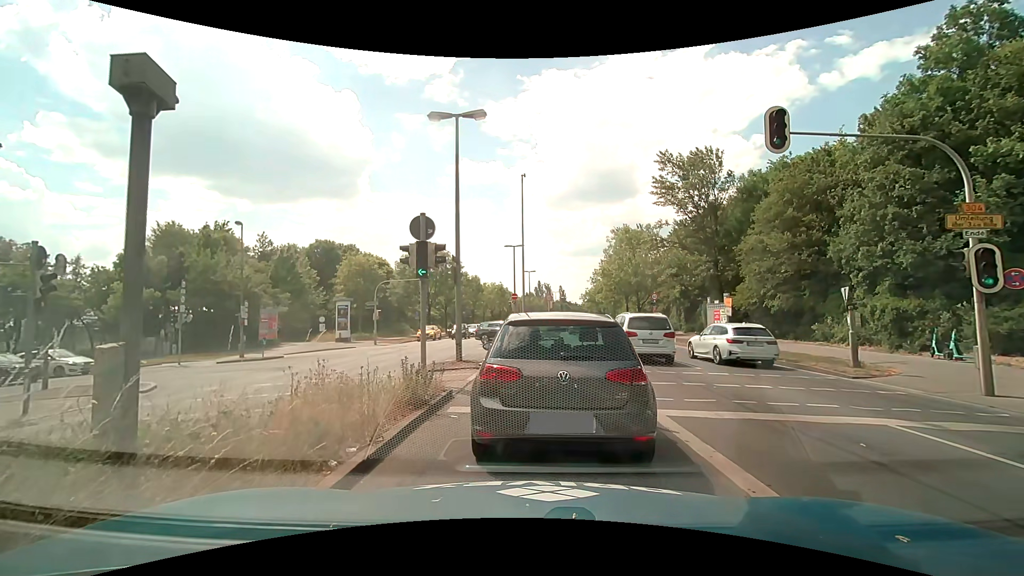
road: primary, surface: asphalt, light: Day
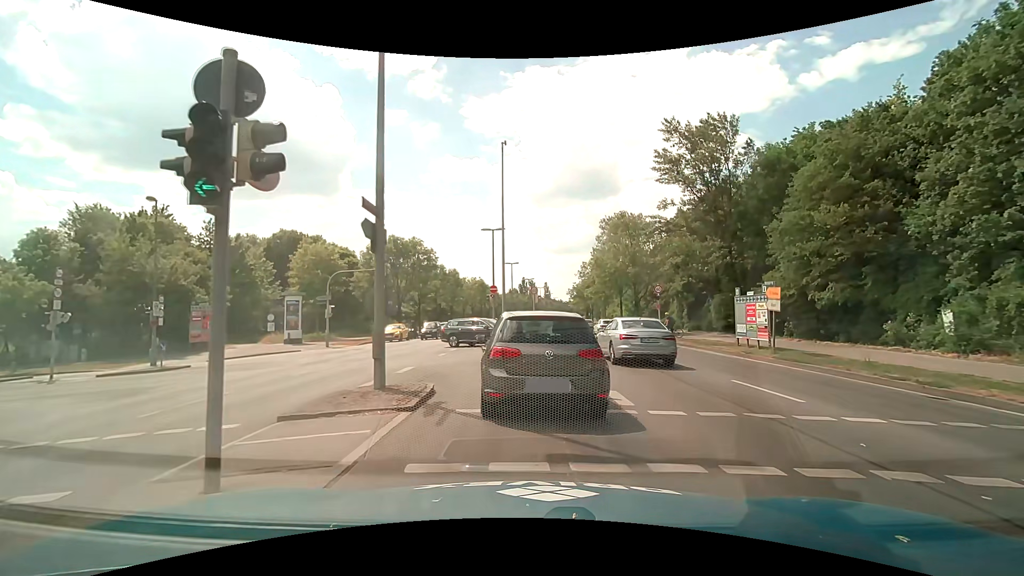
(0.0, +7.1) m; 0°
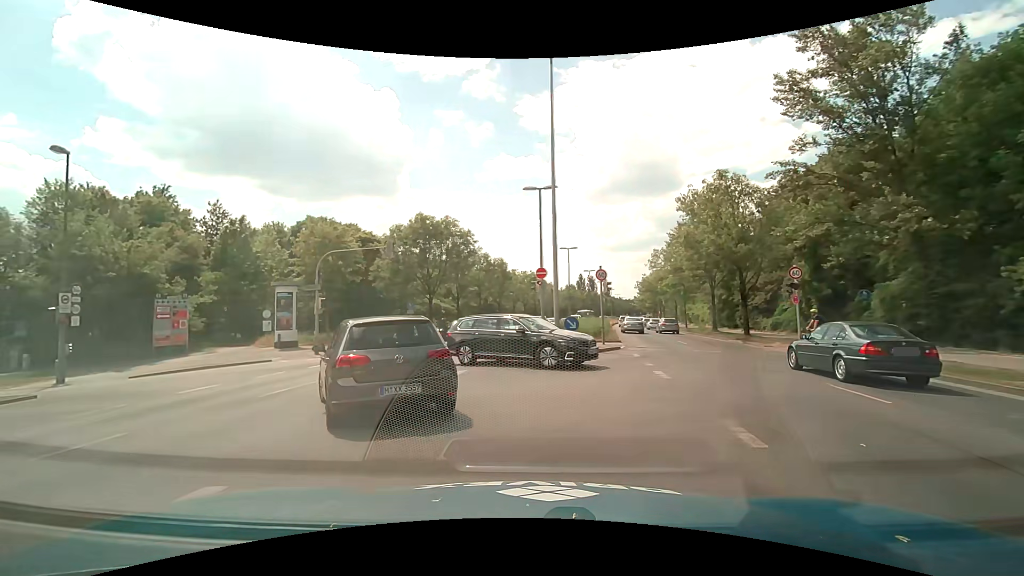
(0.0, +11.5) m; -5°
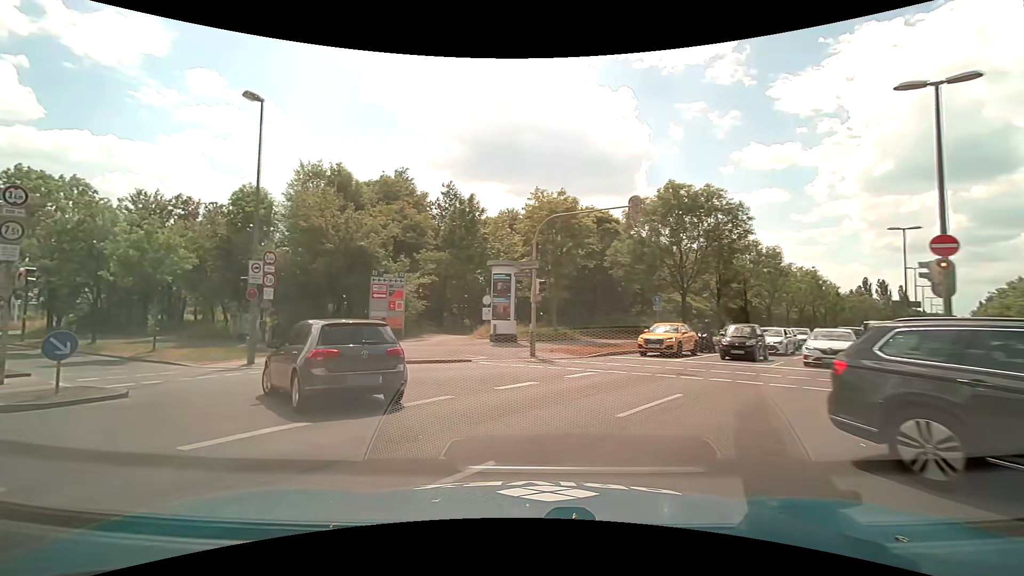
(-2.1, +9.4) m; -26°
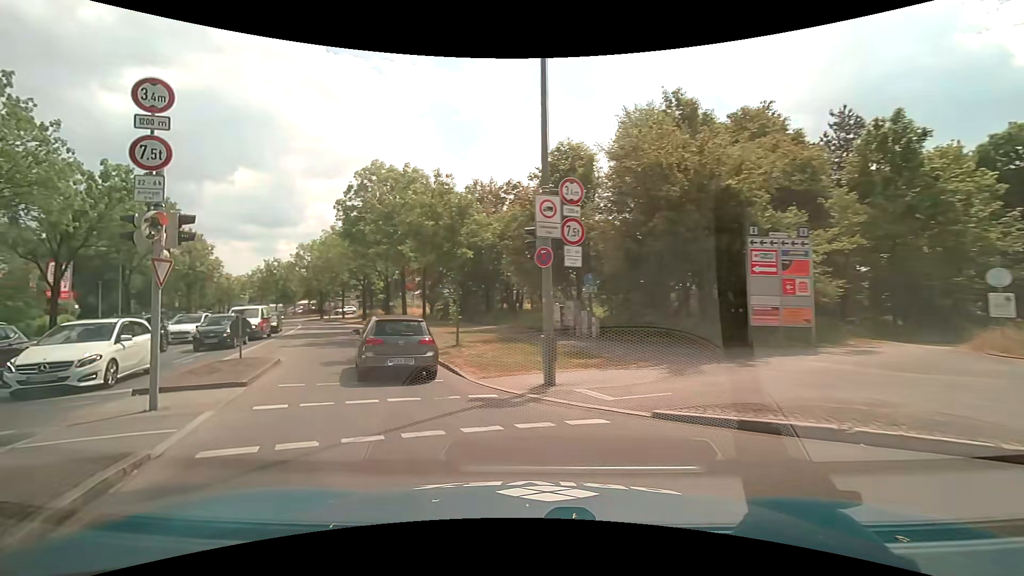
(-3.5, +10.8) m; -36°
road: secondary
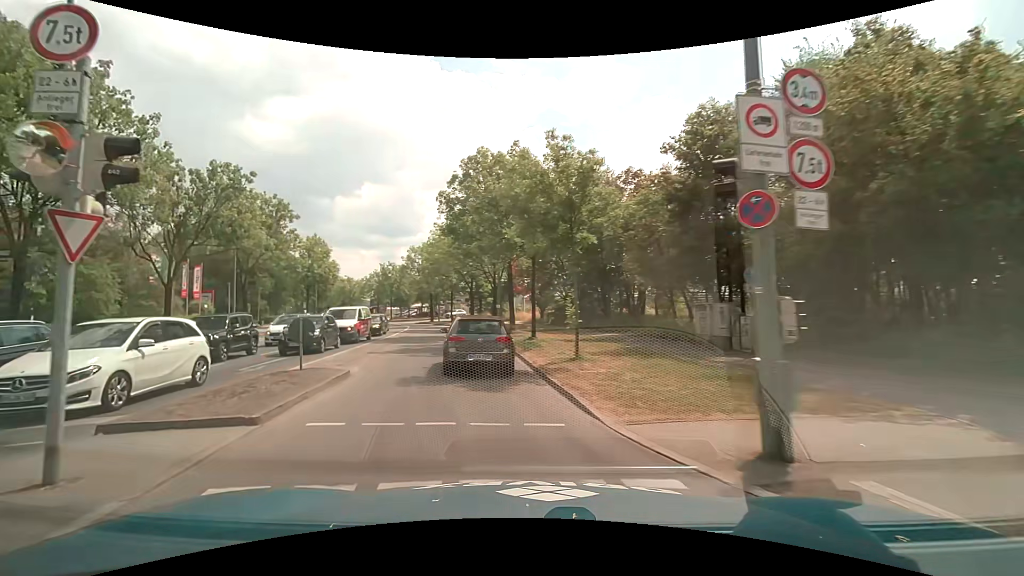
(-0.6, +4.6) m; -13°
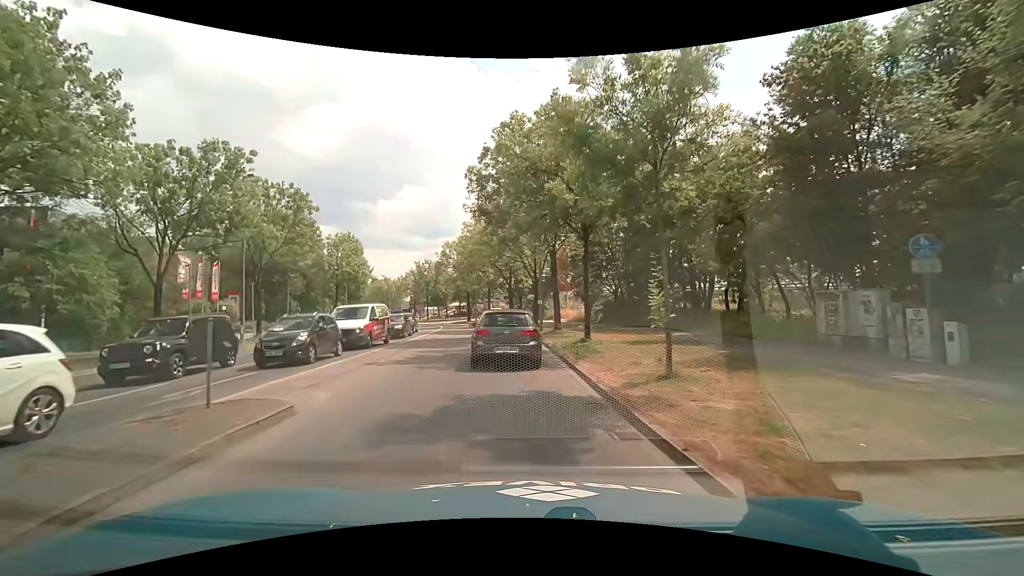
(-0.3, +5.2) m; -5°
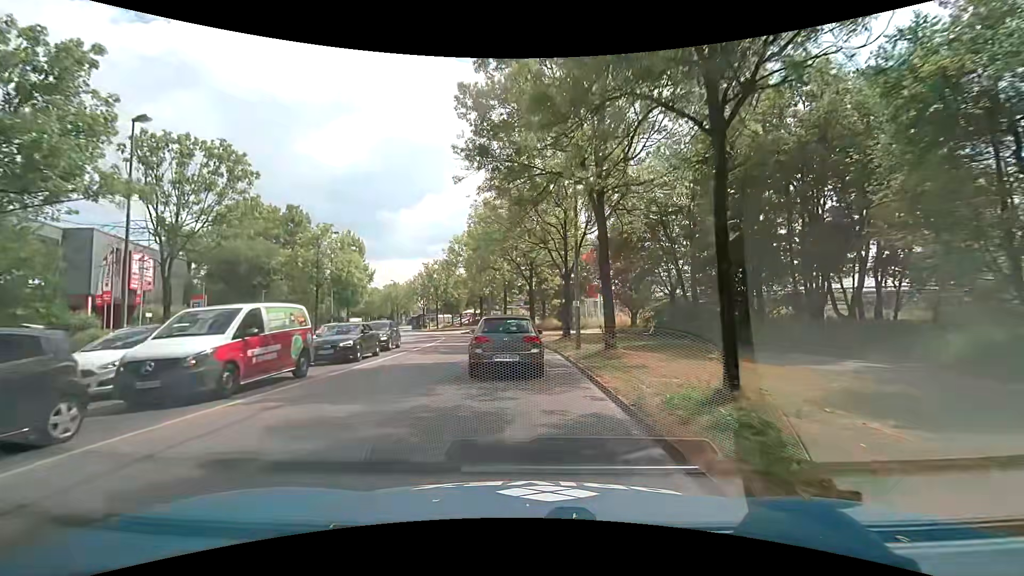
(-0.4, +11.1) m; -4°
